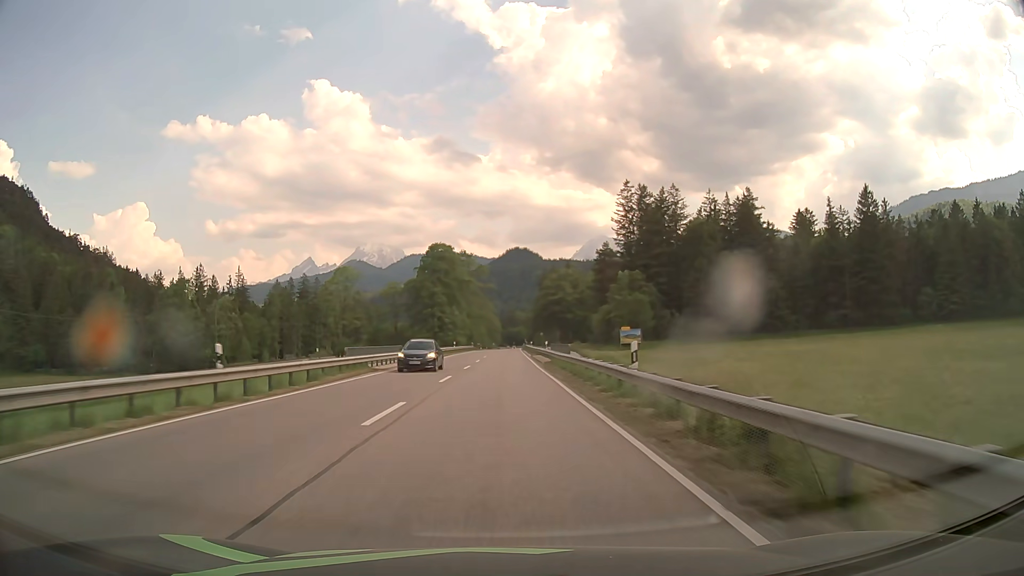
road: primary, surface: asphalt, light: Day
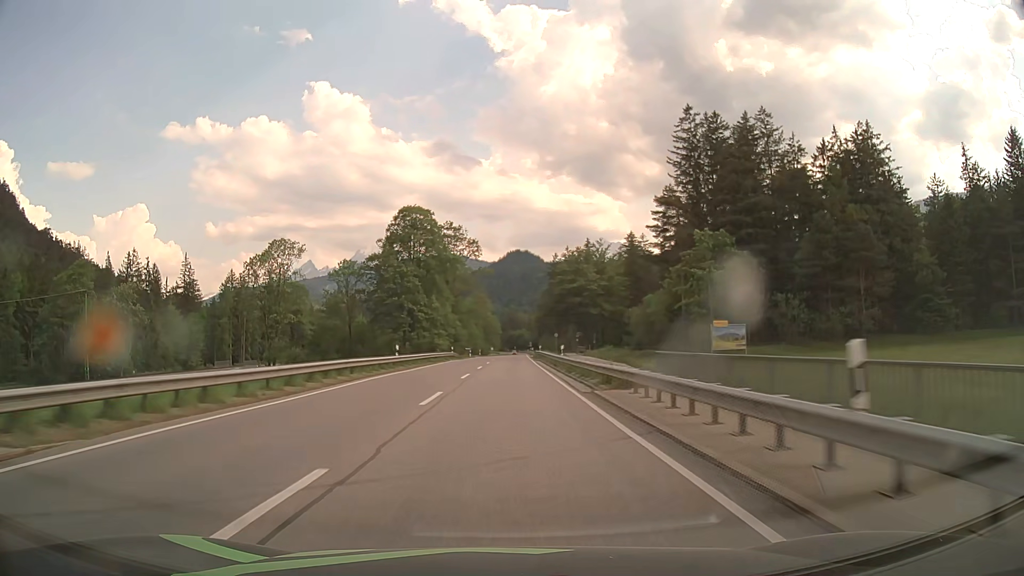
(-0.1, +43.2) m; 0°
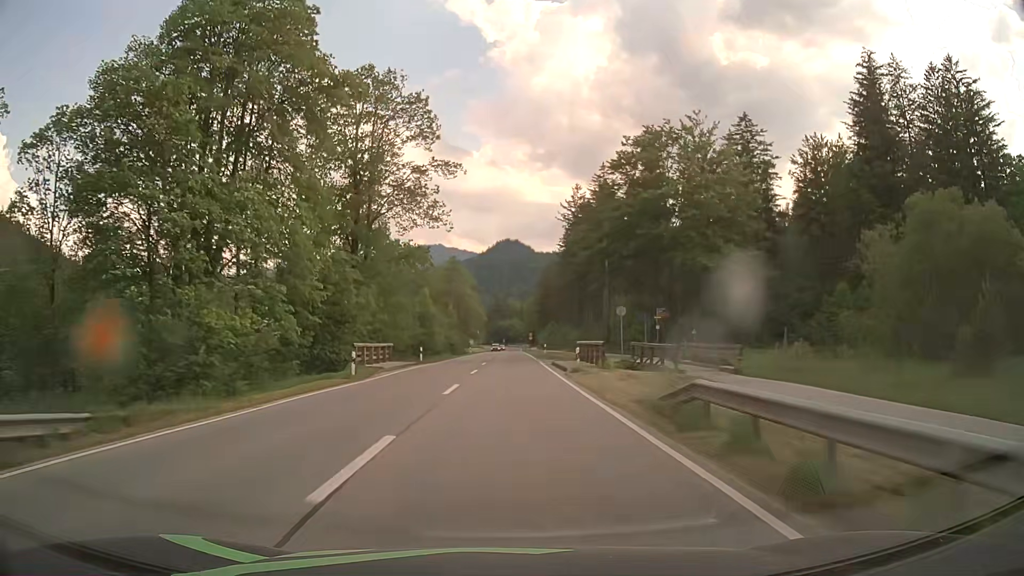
(+0.5, +68.4) m; +1°
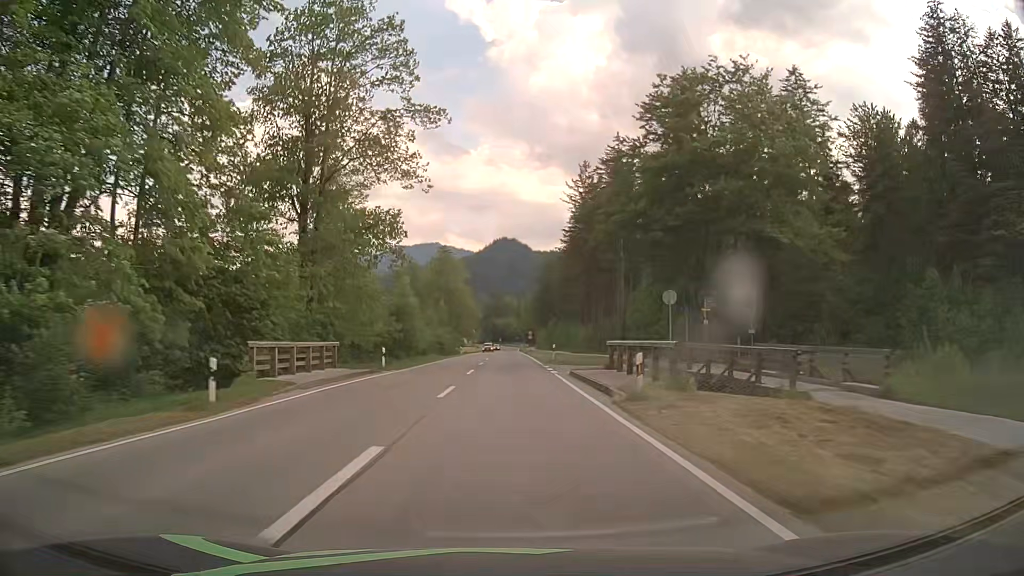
(+0.1, +12.9) m; +1°
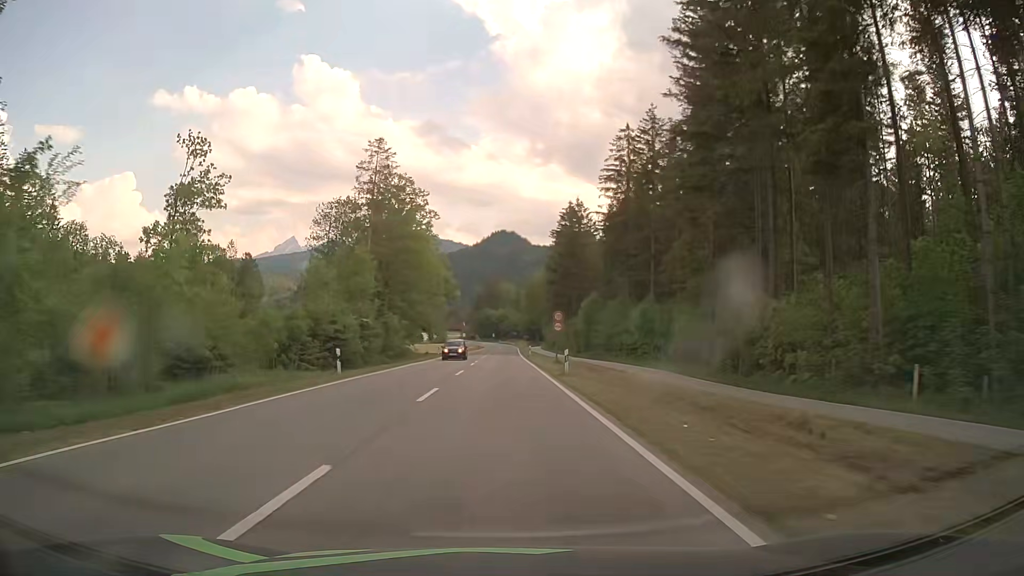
(+0.5, +60.6) m; +1°
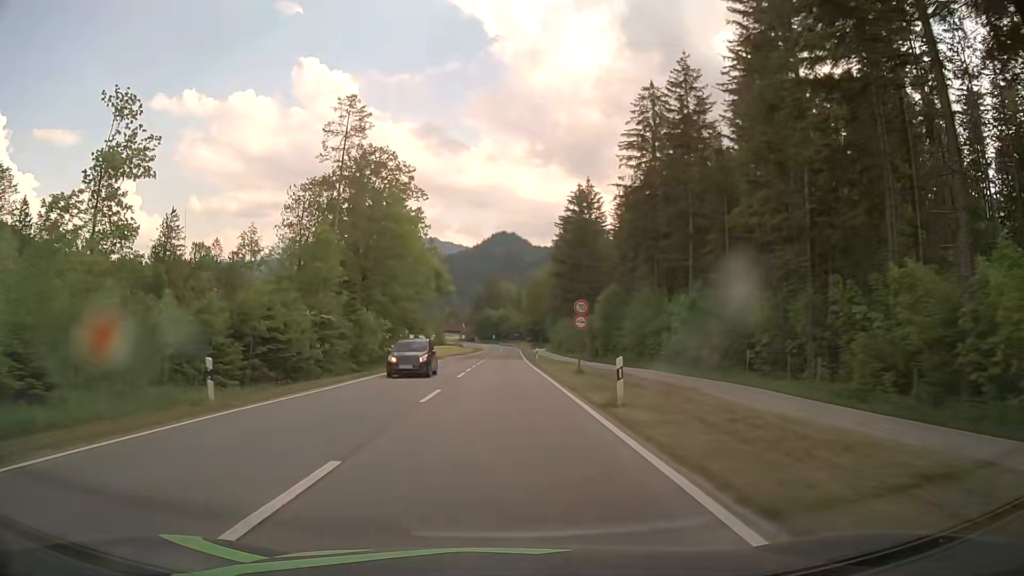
(0.0, +11.5) m; 0°
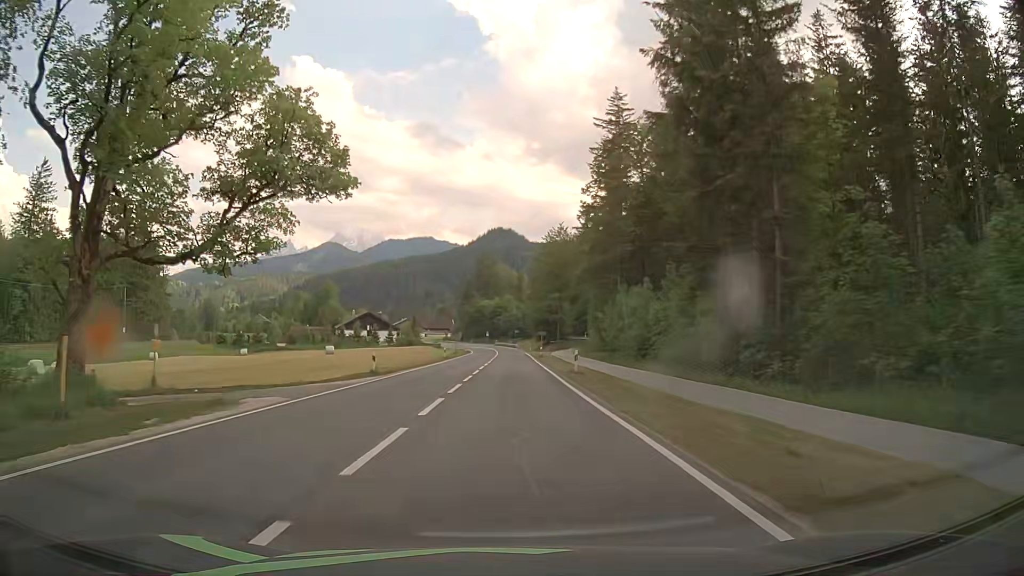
(+0.1, +55.9) m; +1°
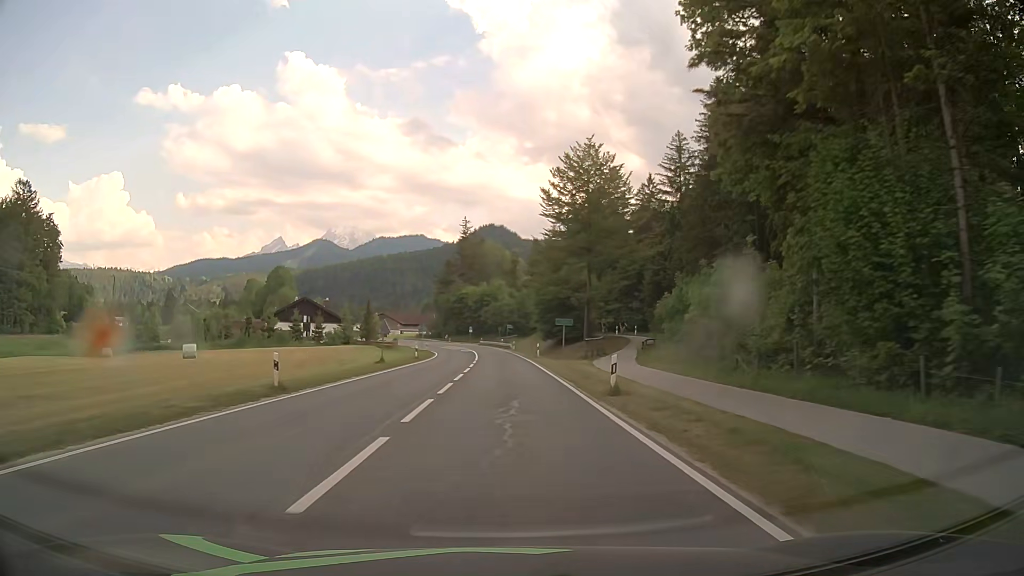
(-0.1, +43.7) m; 0°
(0, +10) (0, +20) (0, +30) (0, +40) (0, +50) (-1, +60) (-1, +70) (-2, +80) (-3, +90) (-4, +100) m
